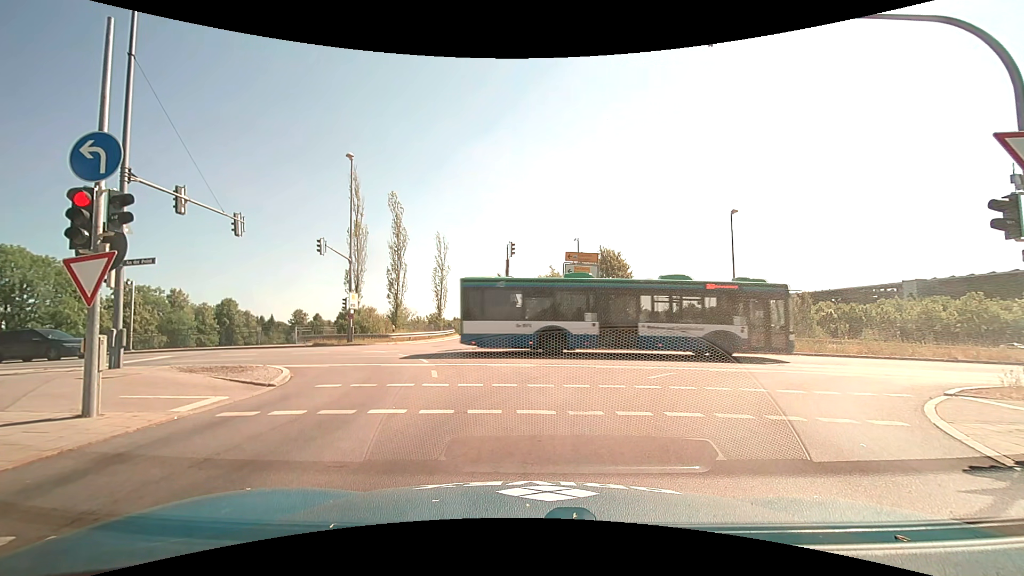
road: motorway_link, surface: asphalt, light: Day
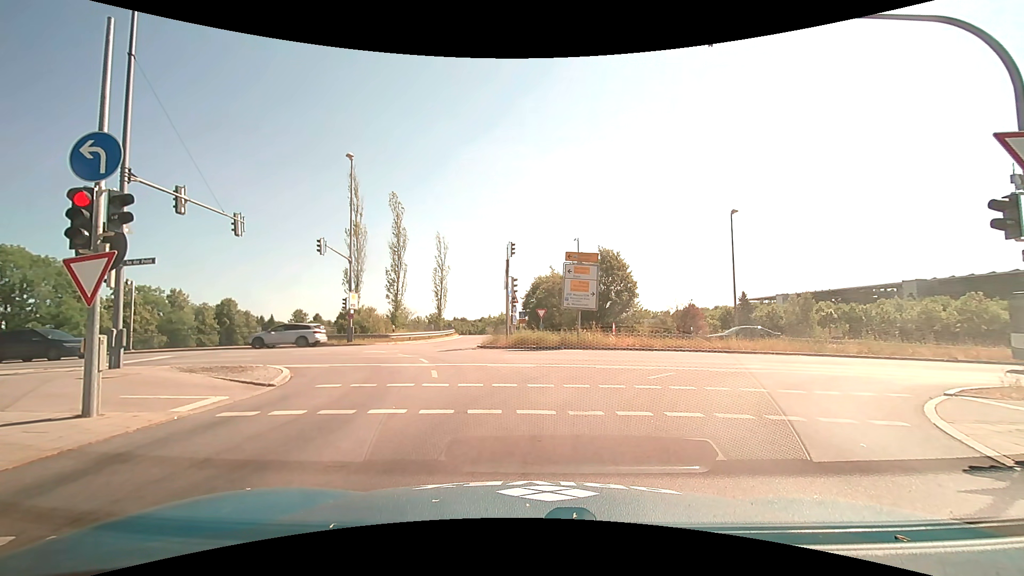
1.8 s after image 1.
(0.0, 0.0) m; 0°
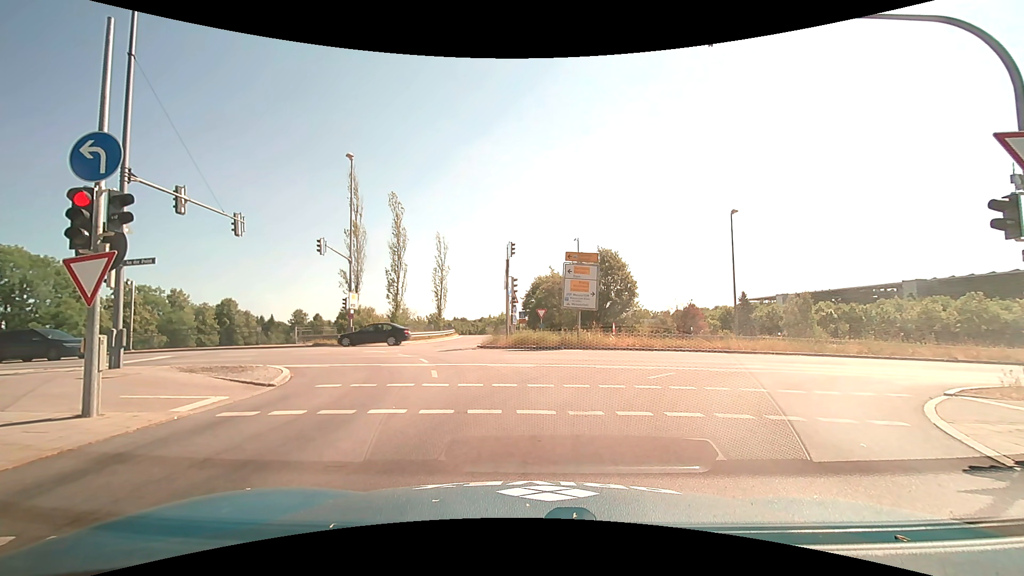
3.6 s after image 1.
(0.0, 0.0) m; 0°
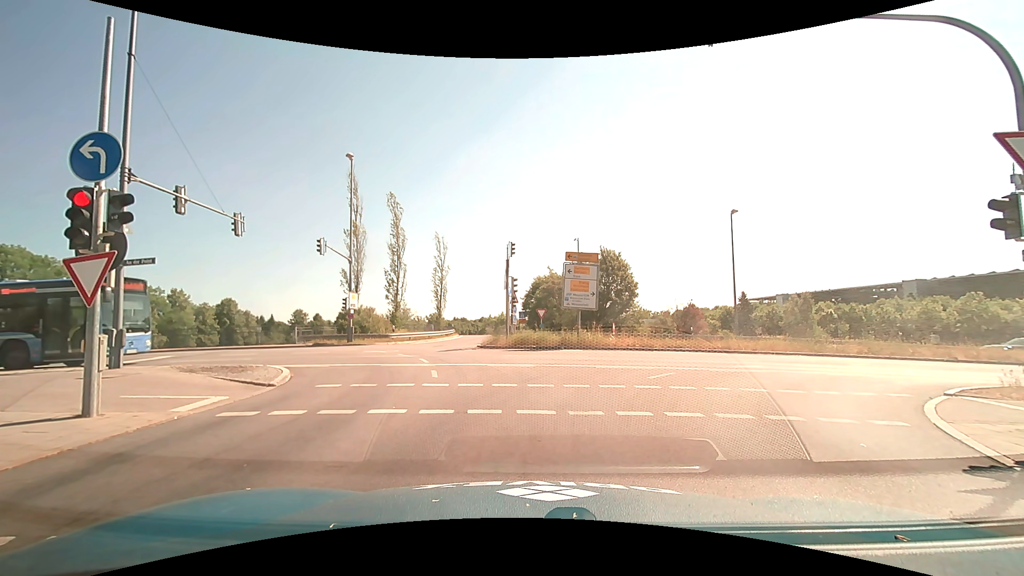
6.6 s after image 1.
(0.0, 0.0) m; 0°
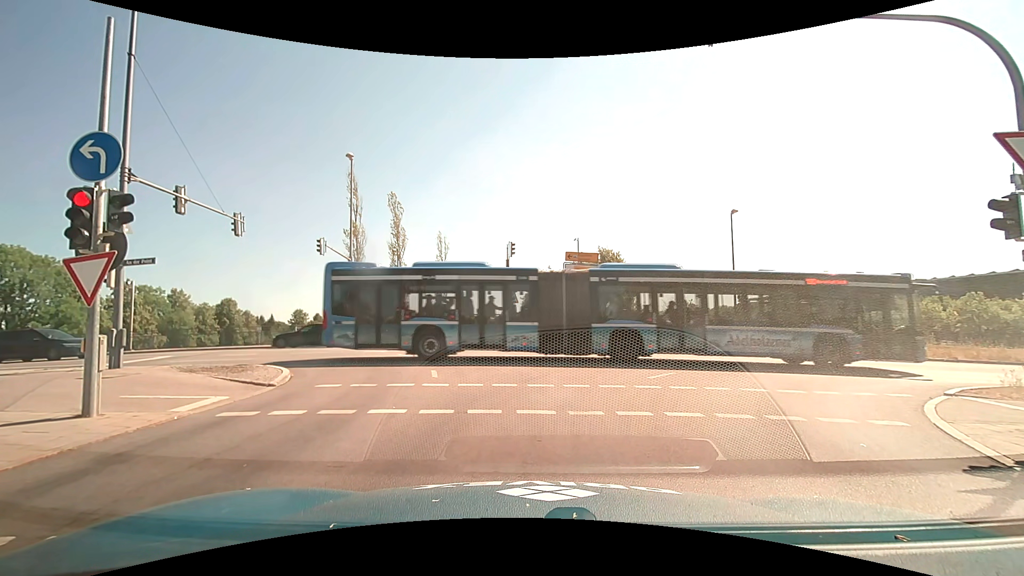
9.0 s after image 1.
(0.0, 0.0) m; 0°
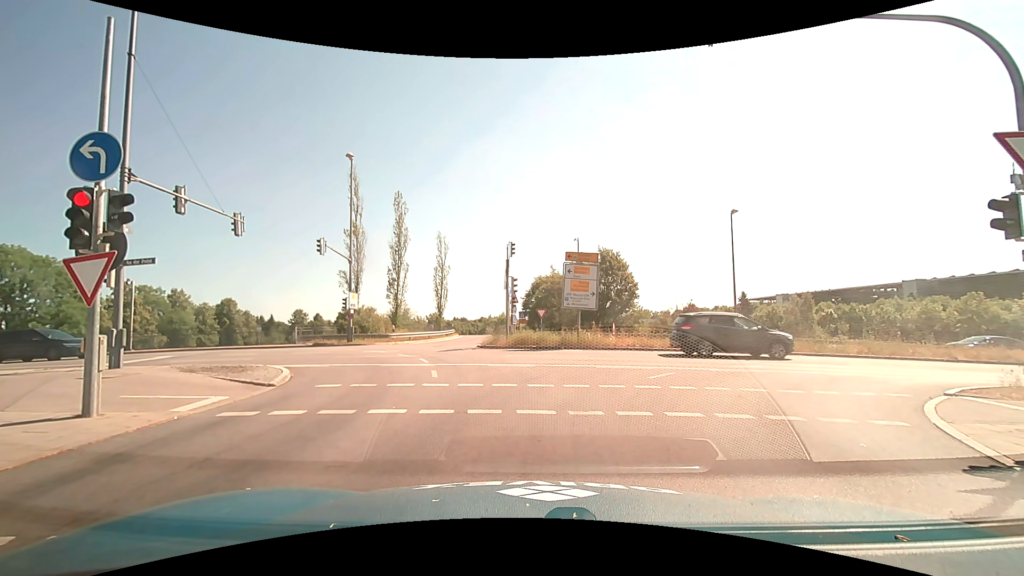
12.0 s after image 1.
(0.0, 0.0) m; 0°
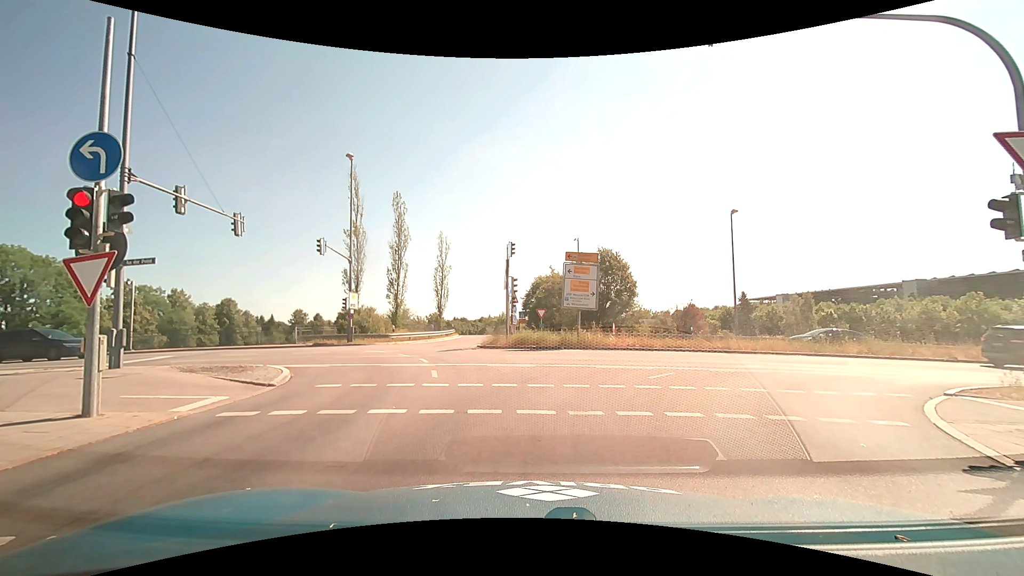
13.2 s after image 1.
(0.0, 0.0) m; 0°
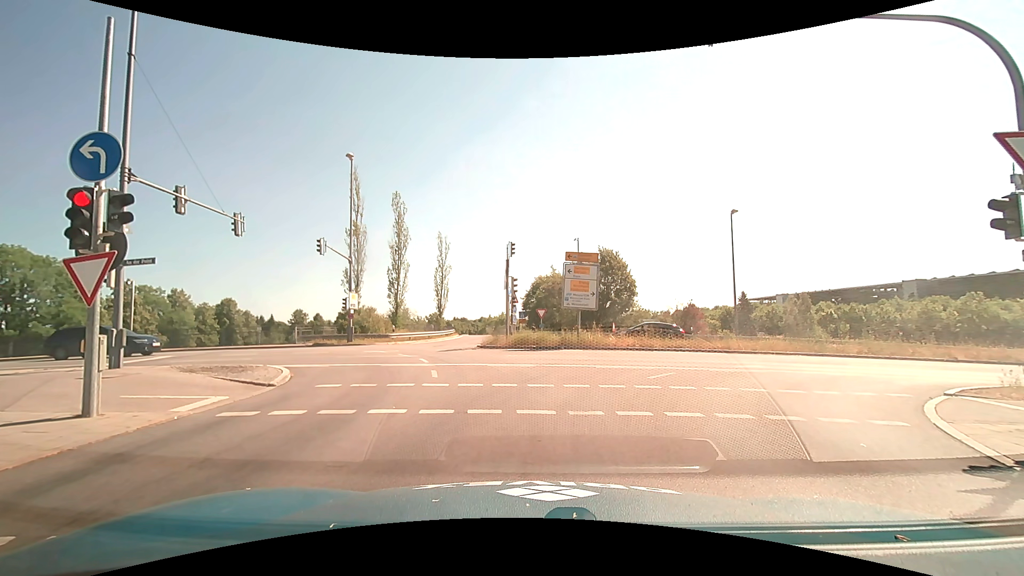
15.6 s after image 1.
(0.0, 0.0) m; 0°
(0, +10) (-3, +20) (-9, +27) (-19, +30) (-29, +31) (-39, +32) (-49, +32) (-59, +32) (-69, +31) (-79, +31) m
